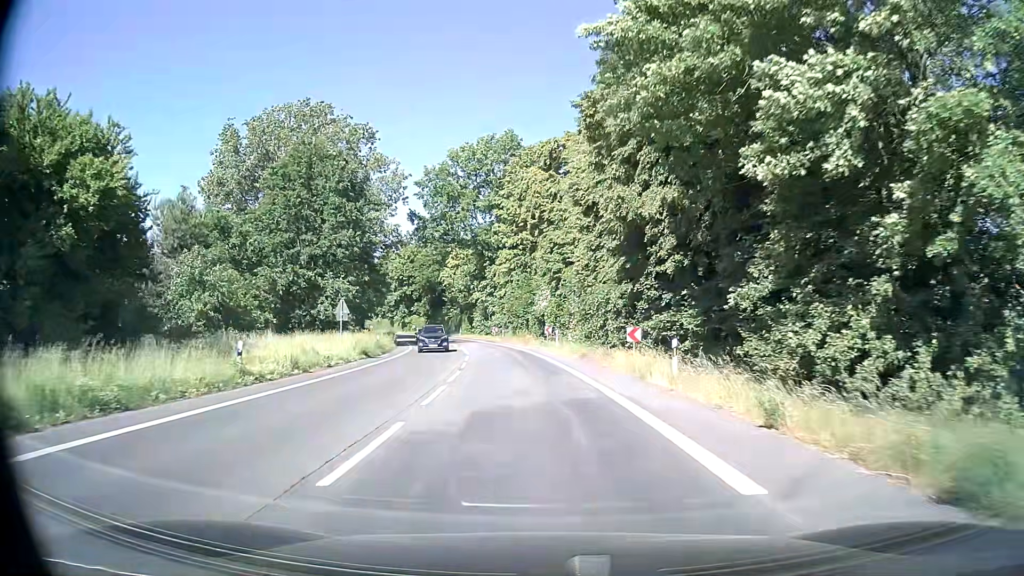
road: secondary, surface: asphalt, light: Day
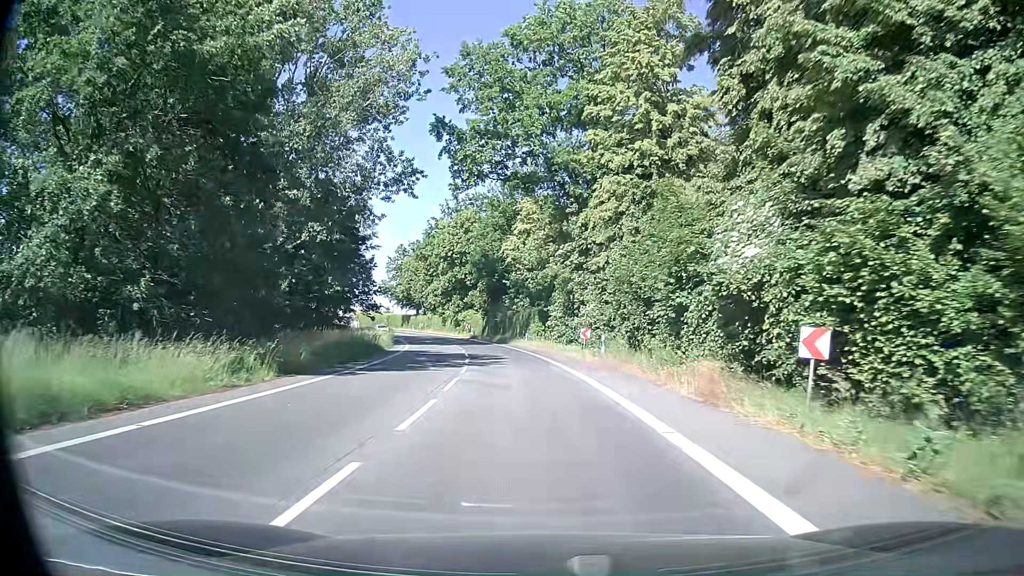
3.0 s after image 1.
(-2.3, +39.3) m; -7°
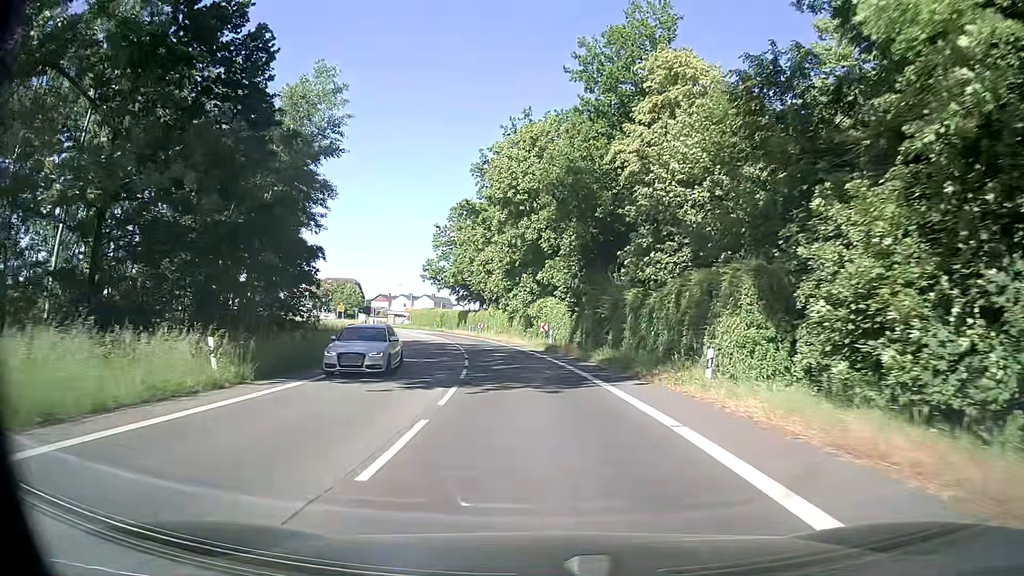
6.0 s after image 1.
(-3.2, +39.4) m; -9°
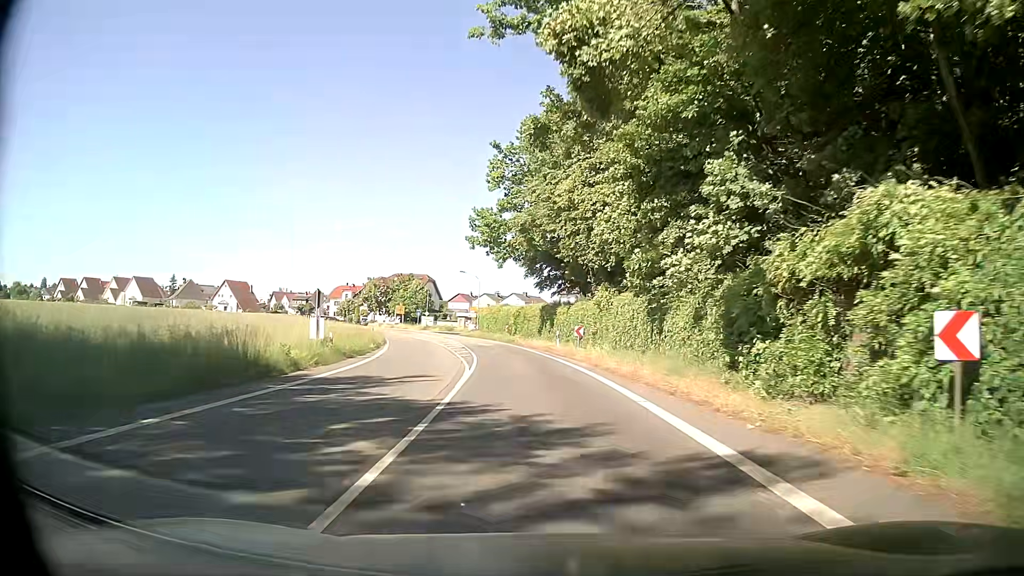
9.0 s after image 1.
(-2.7, +39.7) m; -8°
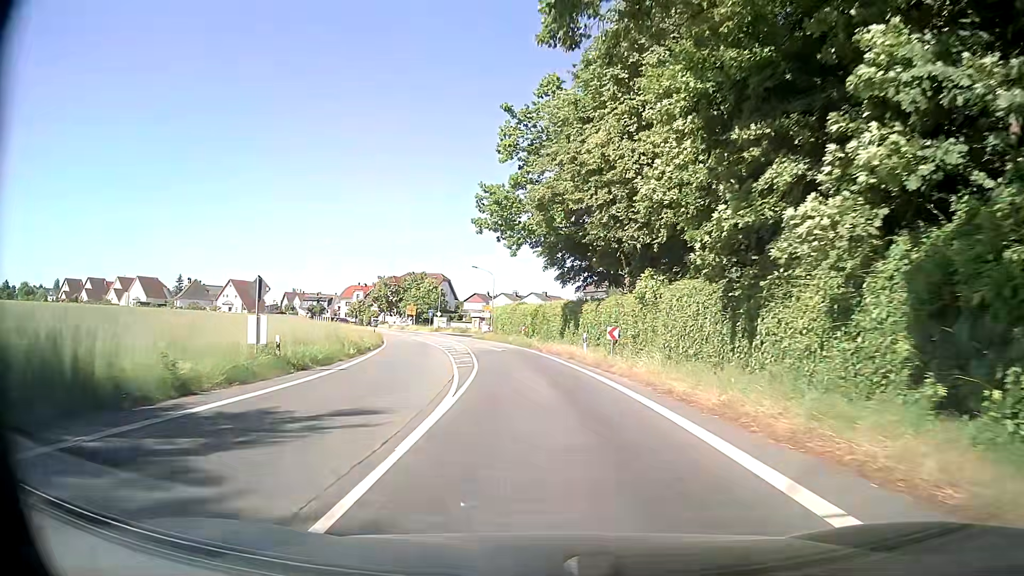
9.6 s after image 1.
(-0.1, +8.0) m; -1°
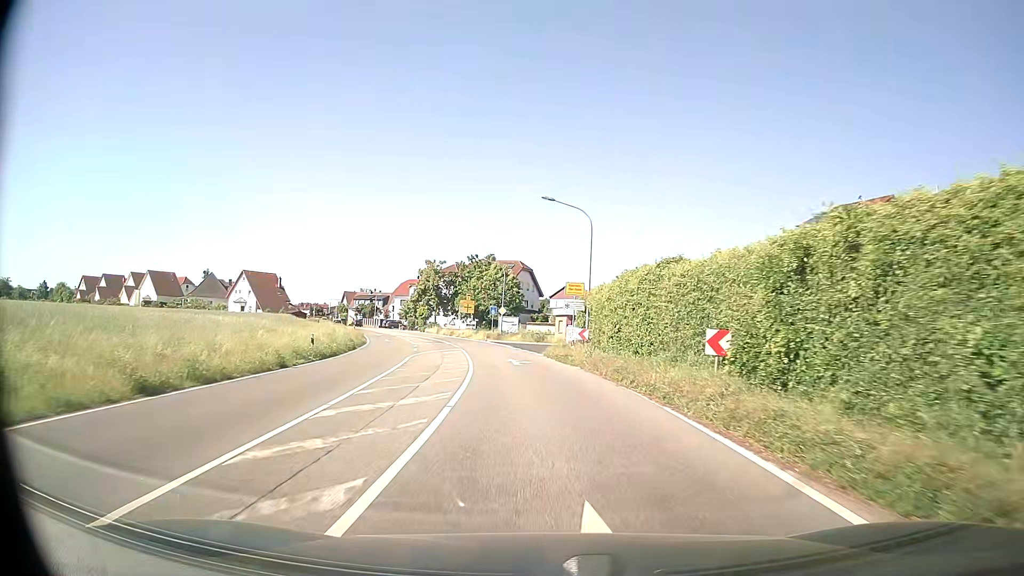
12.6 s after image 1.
(-3.0, +39.4) m; -8°
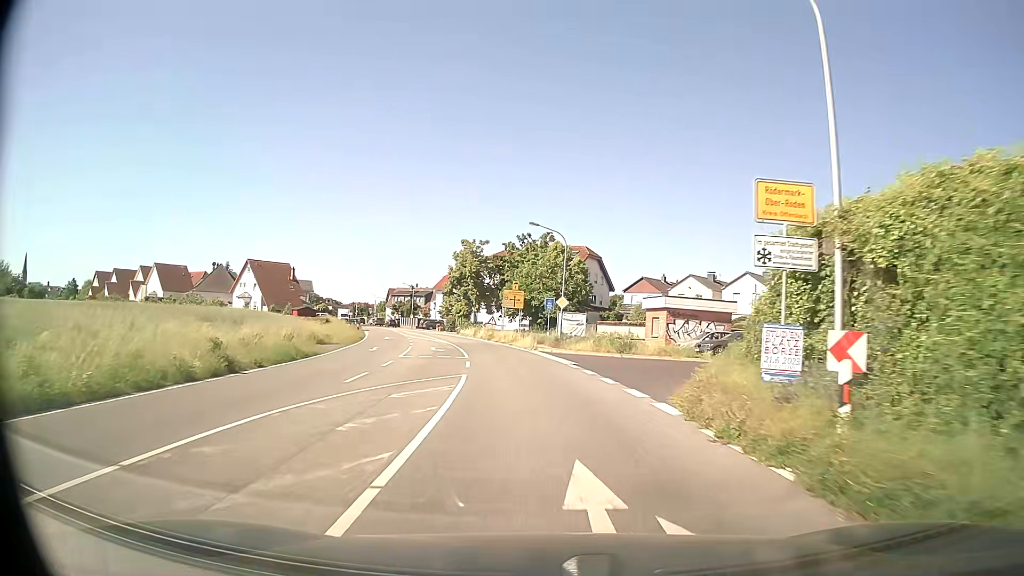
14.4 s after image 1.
(-1.2, +23.0) m; -6°
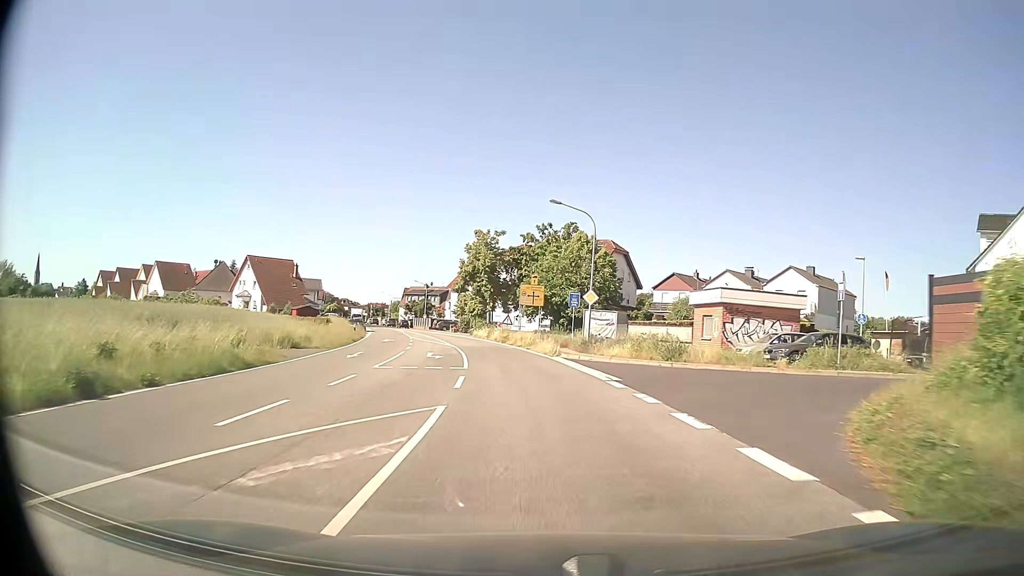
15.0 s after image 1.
(-0.1, +7.6) m; -2°
(0, +10) (-1, +20) (-2, +30) (-3, +40) (-5, +50) (-8, +59) (-11, +69) (-13, +78) (-17, +88) (-20, +97) m
